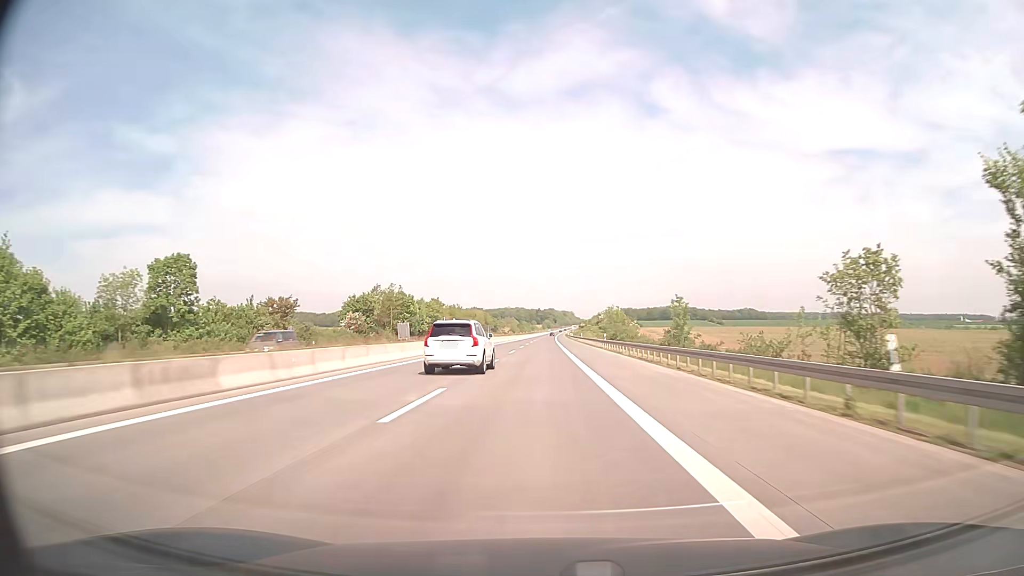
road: motorway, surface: asphalt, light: Day
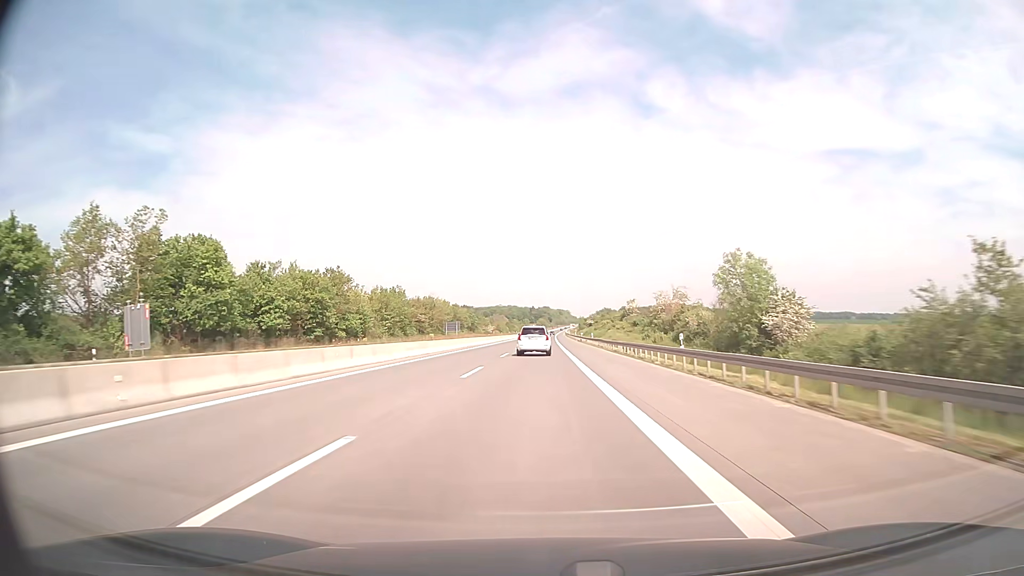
(+0.3, +79.5) m; 0°
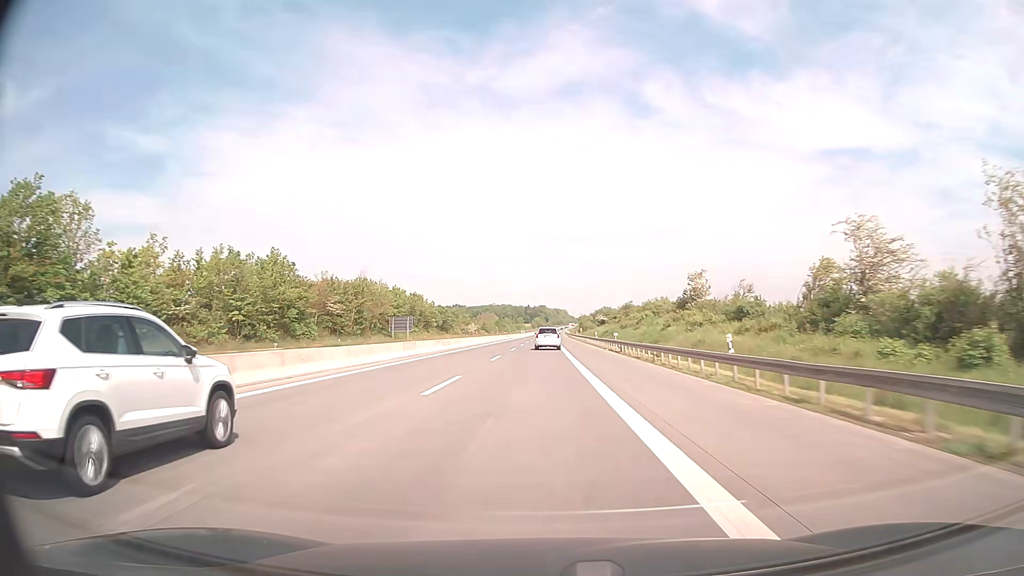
(+0.3, +59.6) m; 0°
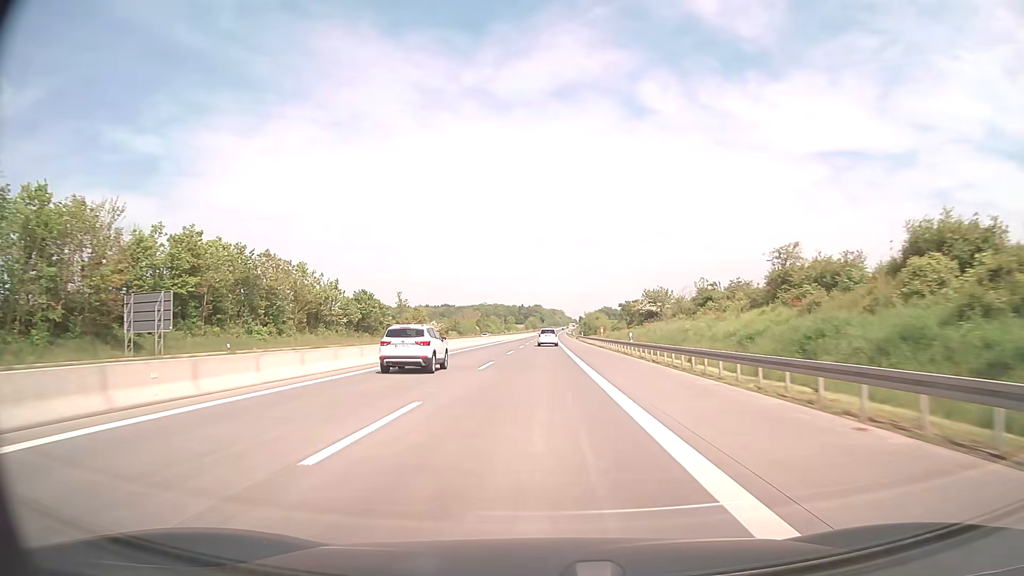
(+0.1, +79.5) m; 0°
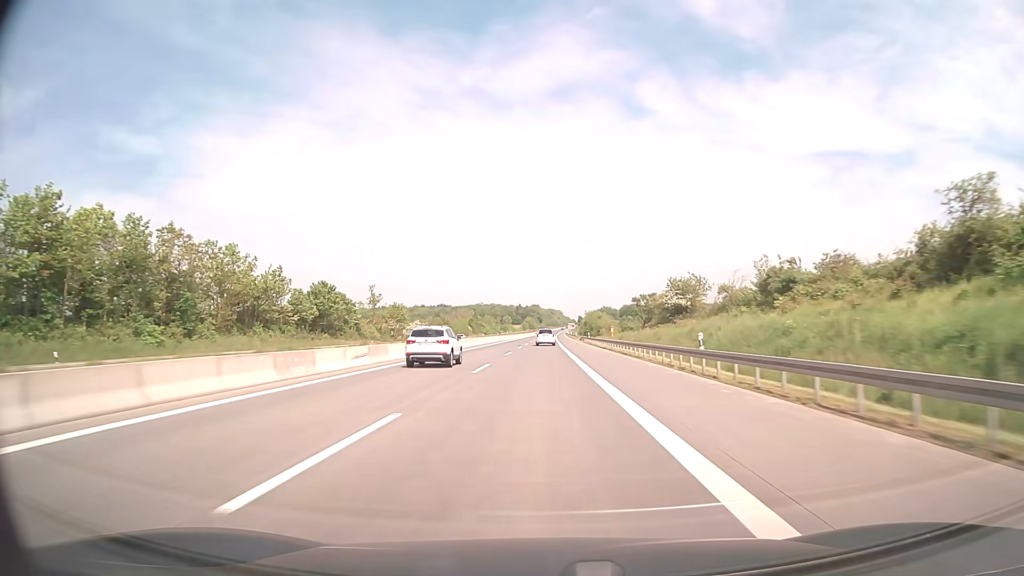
(0.0, +19.8) m; 0°
(0, +10) (0, +20) (0, +30) (0, +40) (0, +50) (0, +60) (0, +70) (0, +80) (+1, +90) (+1, +100) m
